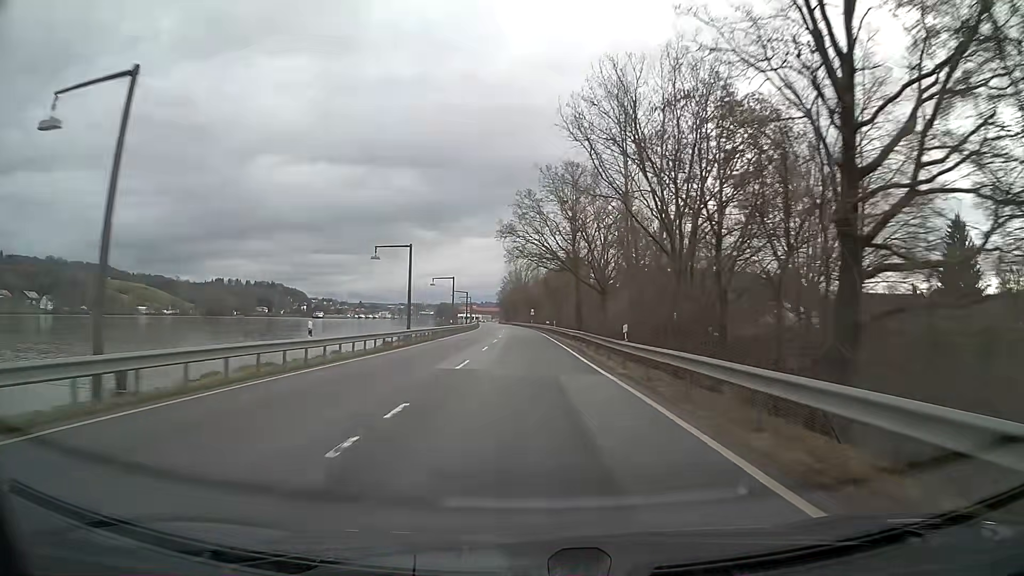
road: primary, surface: asphalt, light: Day
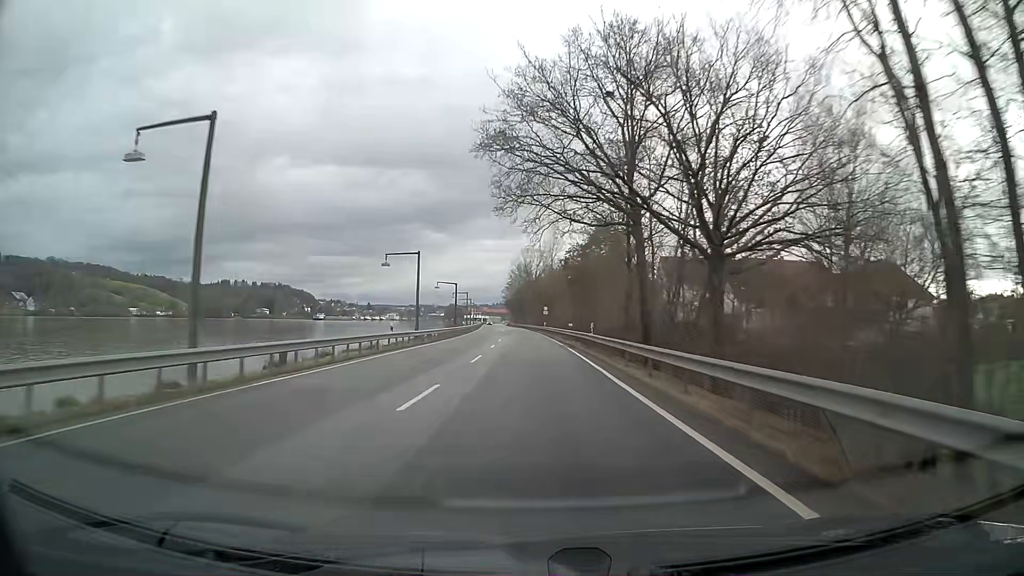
(-0.3, +31.6) m; -1°
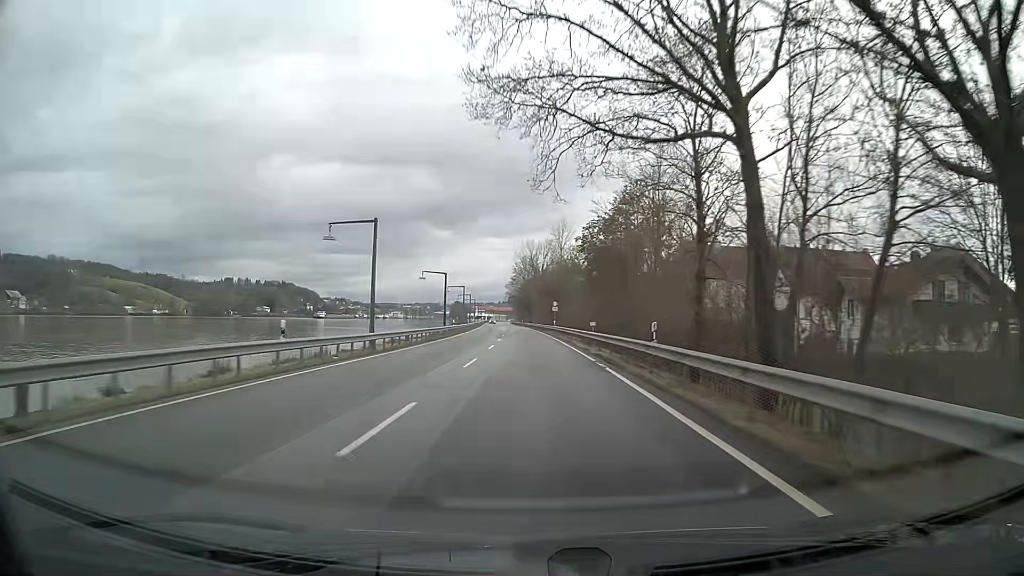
(-0.1, +15.8) m; 0°
(0, +10) (0, +20) (0, +30) (0, +40) (-1, +50) (-1, +60) (-1, +70) (-1, +80) (-2, +90) (-2, +100) m
